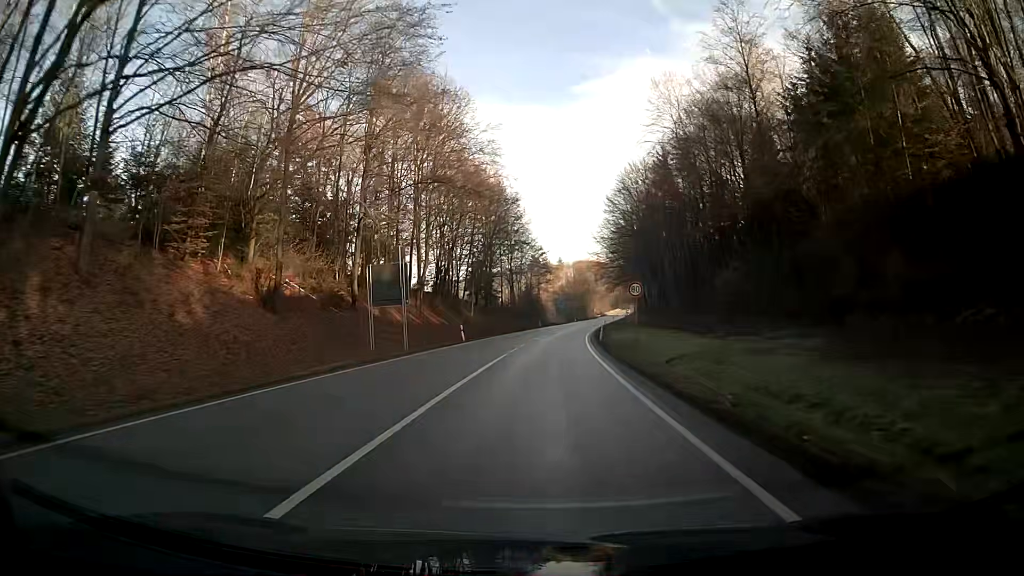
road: primary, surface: asphalt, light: Day
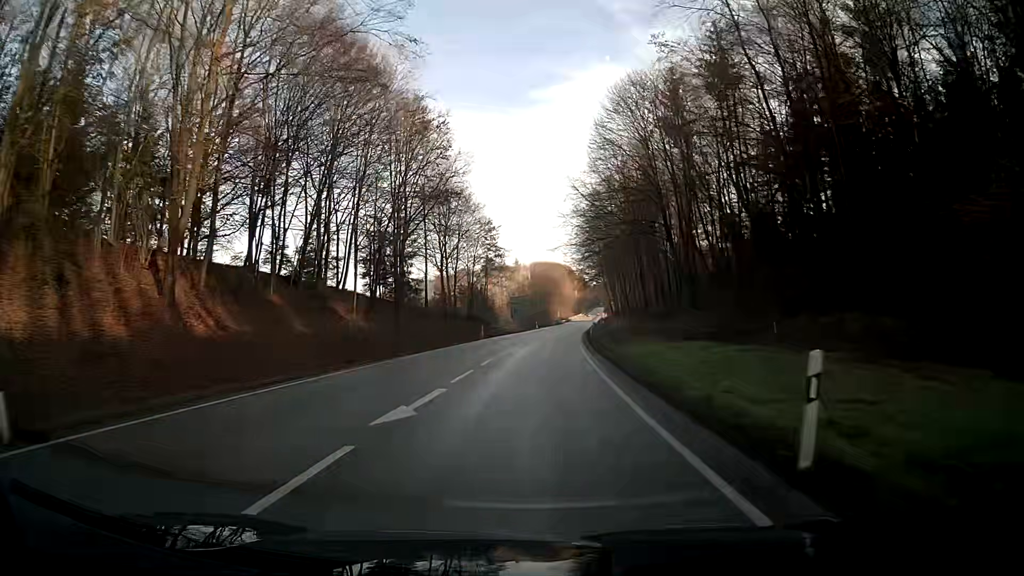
(+1.2, +37.7) m; +3°
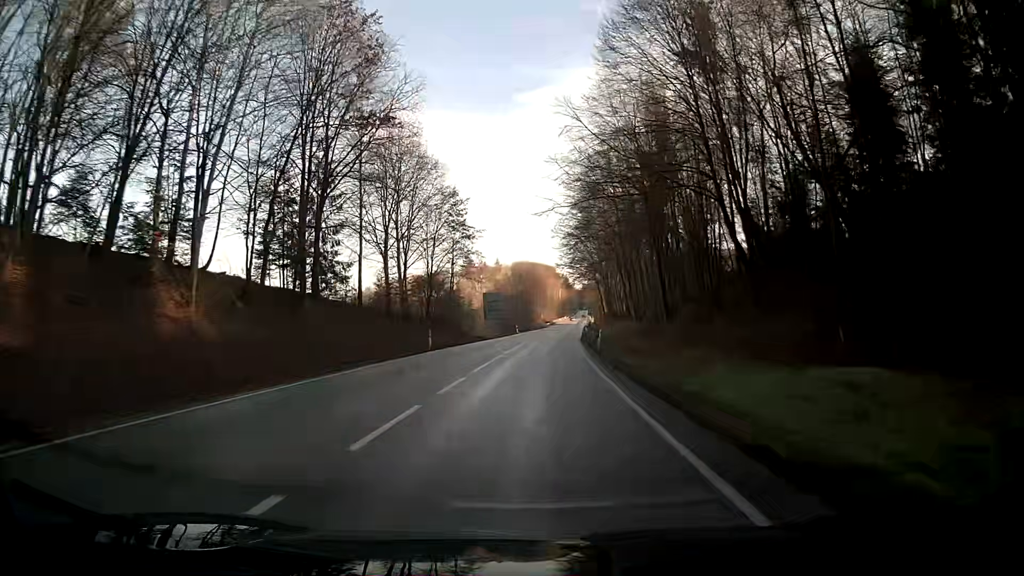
(+0.2, +20.2) m; +1°
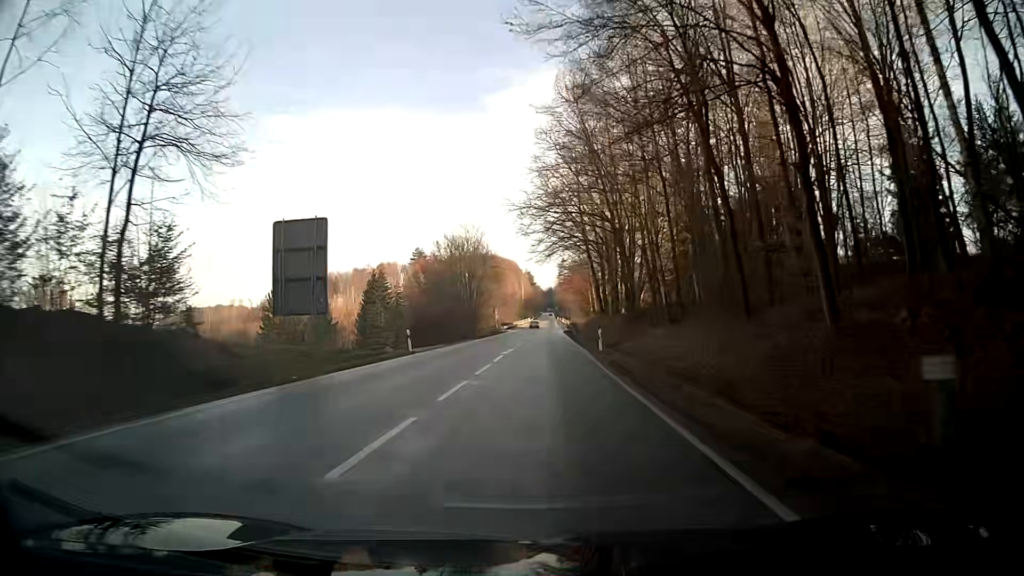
(+2.1, +55.6) m; +4°
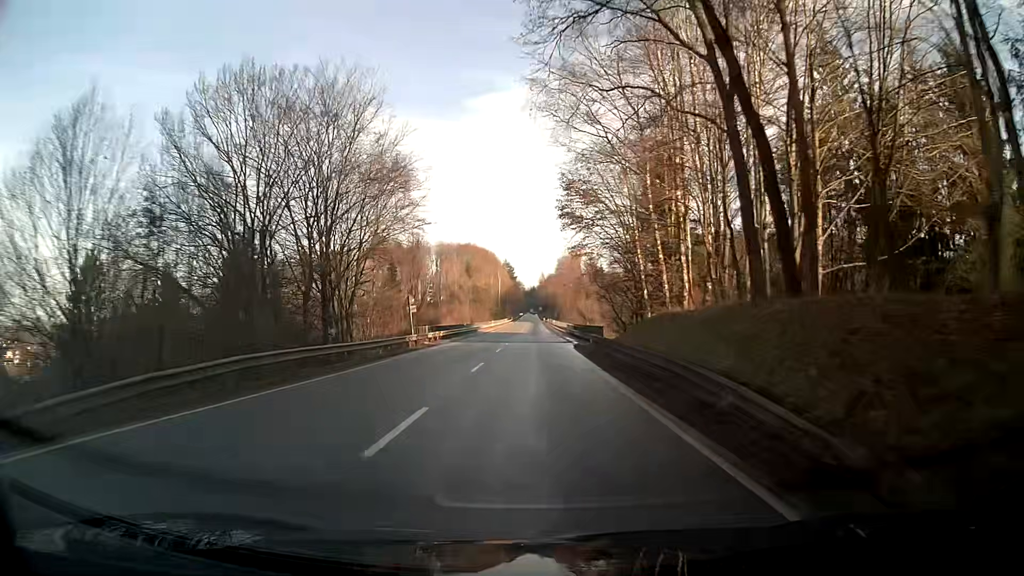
(+0.9, +59.5) m; +1°
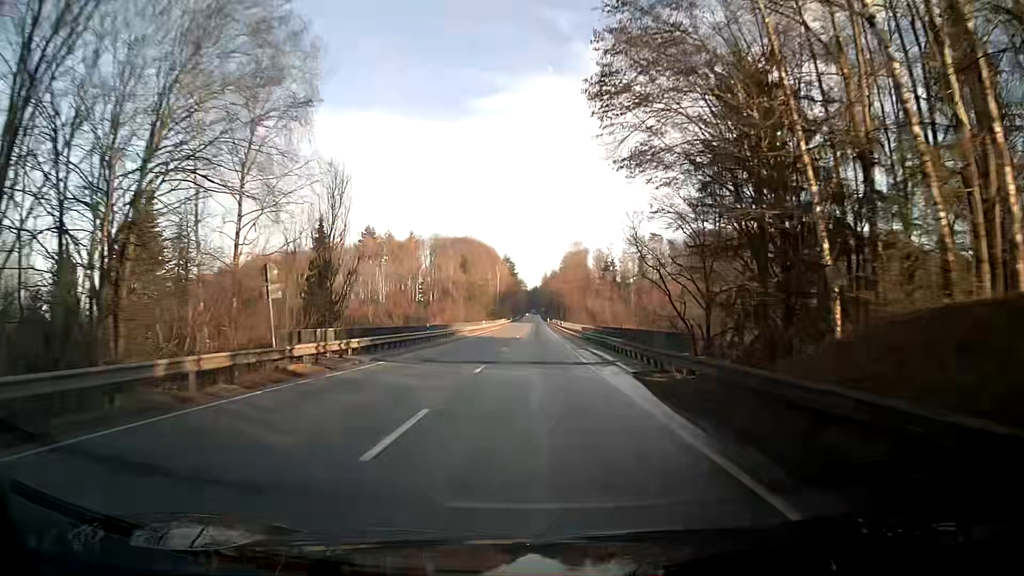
(0.0, +24.3) m; 0°
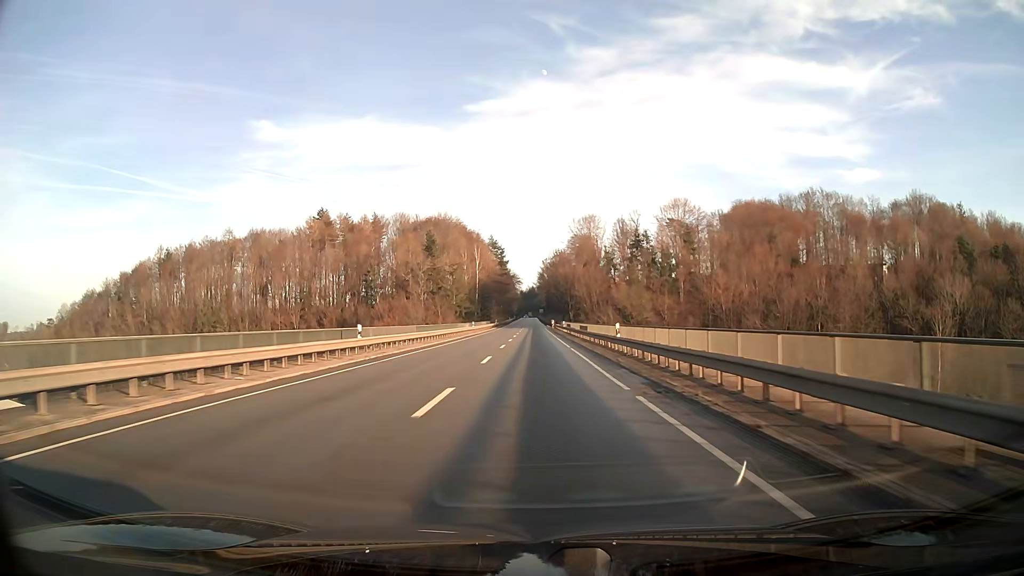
(+0.3, +61.5) m; 0°
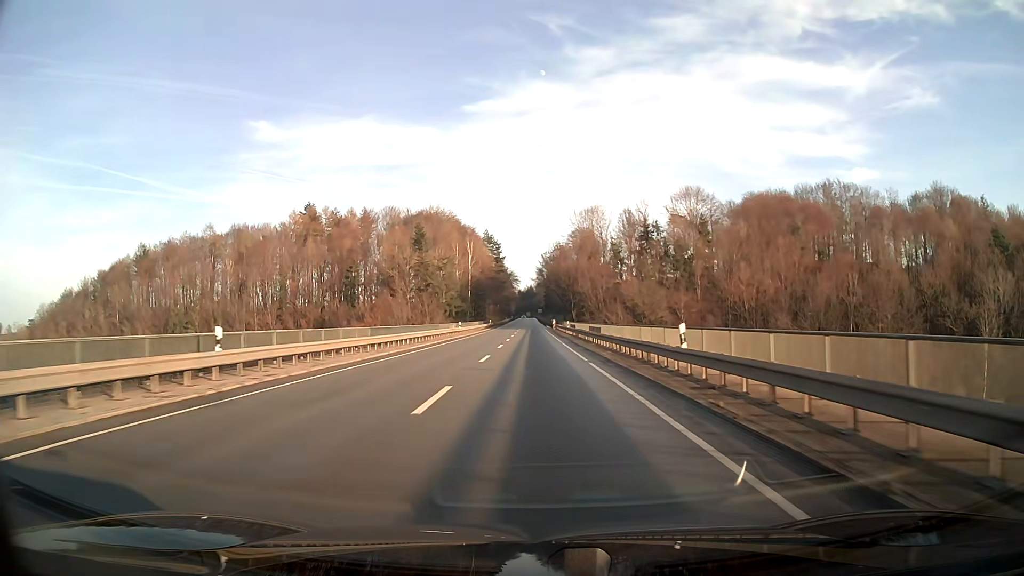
(0.0, +12.3) m; 0°
